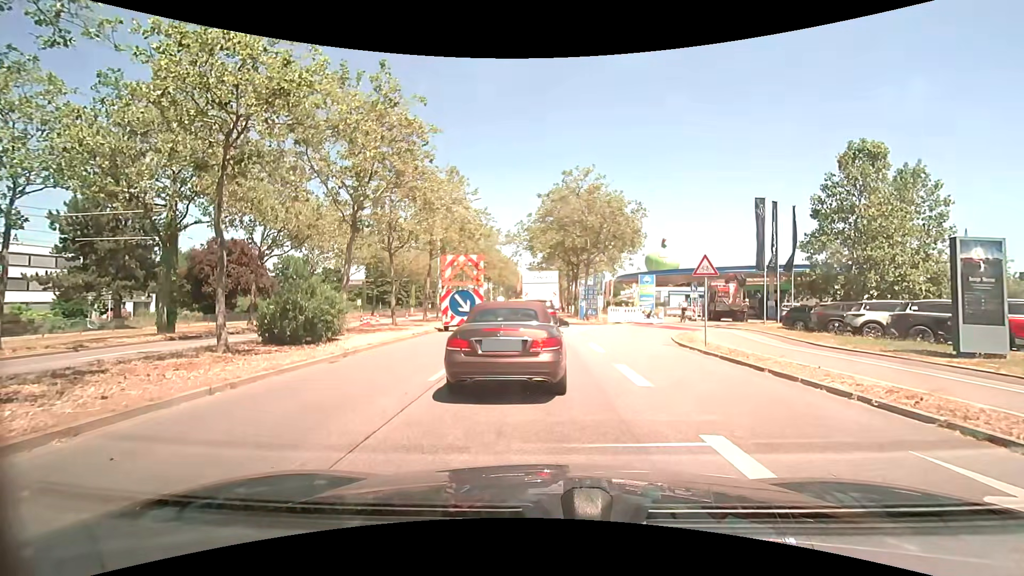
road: primary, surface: asphalt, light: Day
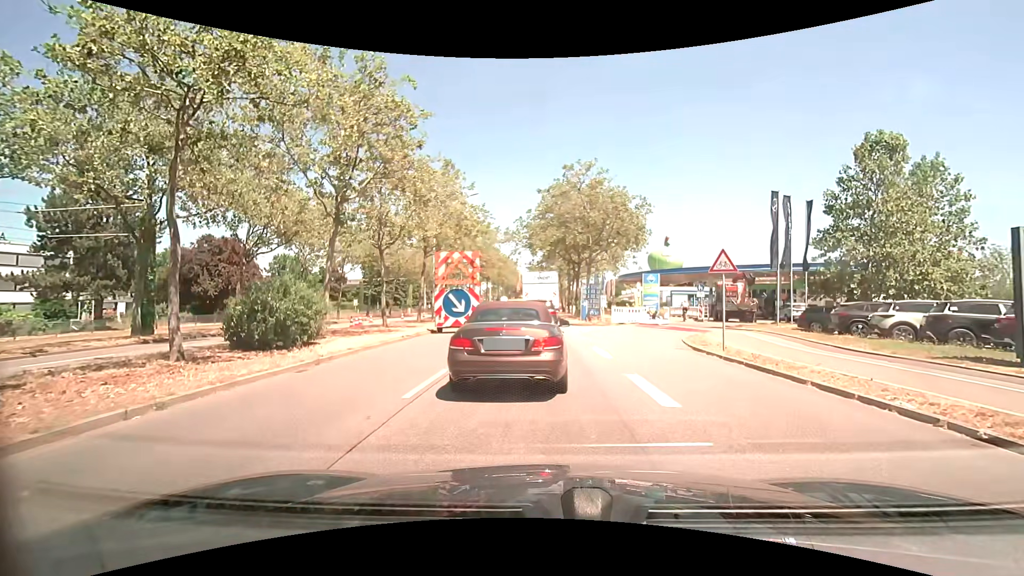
(0.0, +1.7) m; -2°
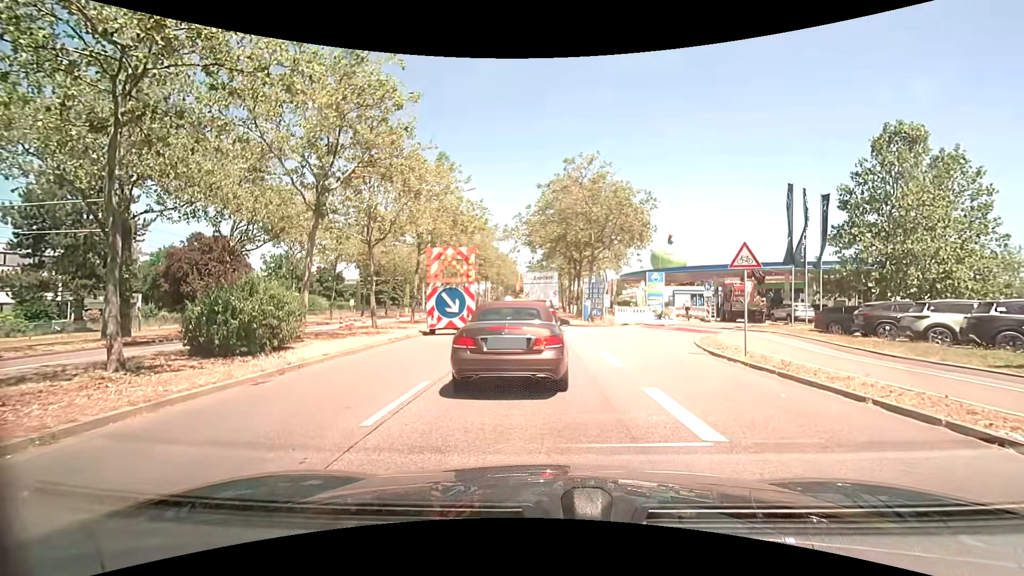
(0.0, +1.6) m; +2°
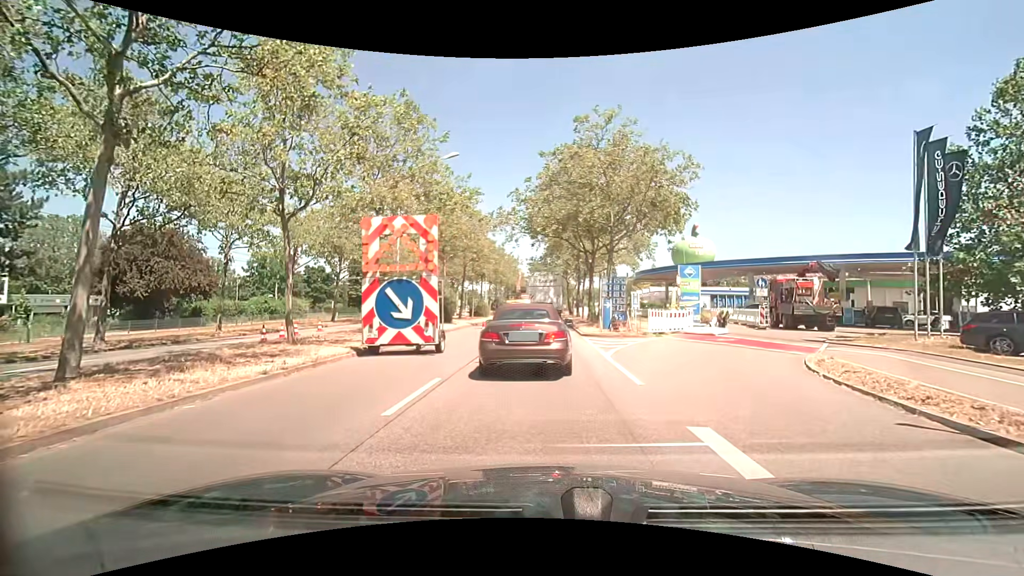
(-0.2, +8.6) m; -2°
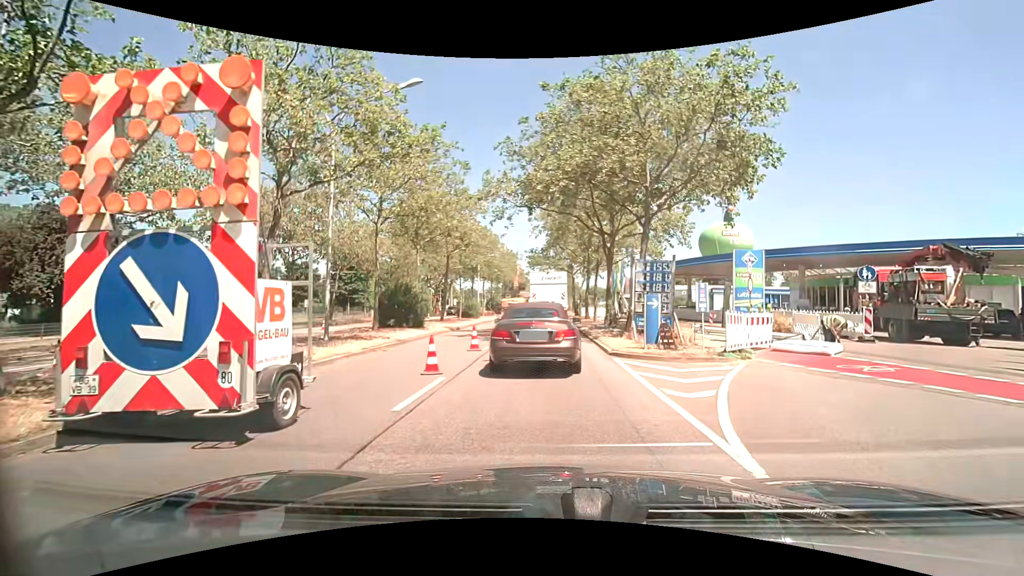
(0.0, +9.1) m; 0°
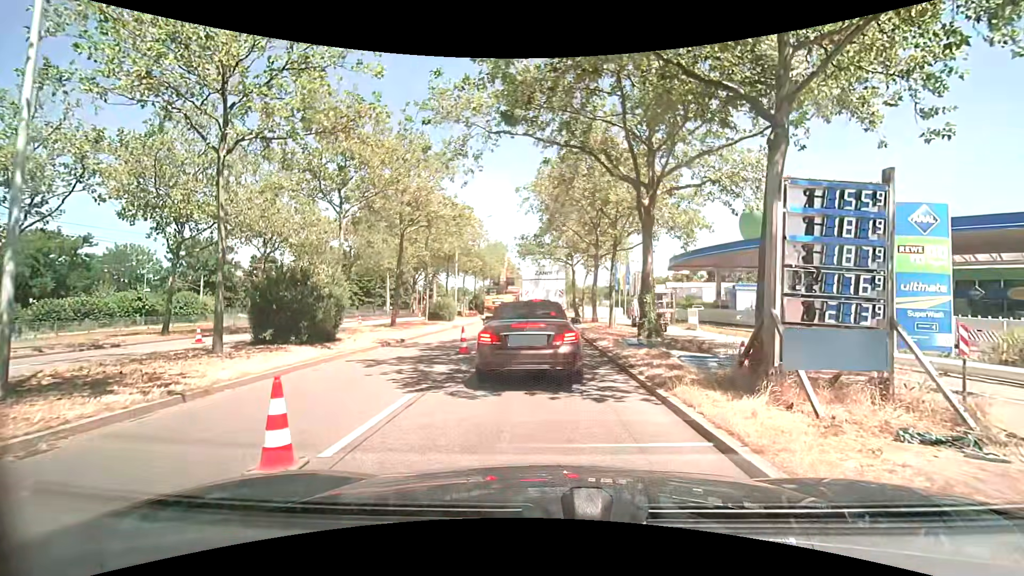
(0.0, +10.9) m; 0°
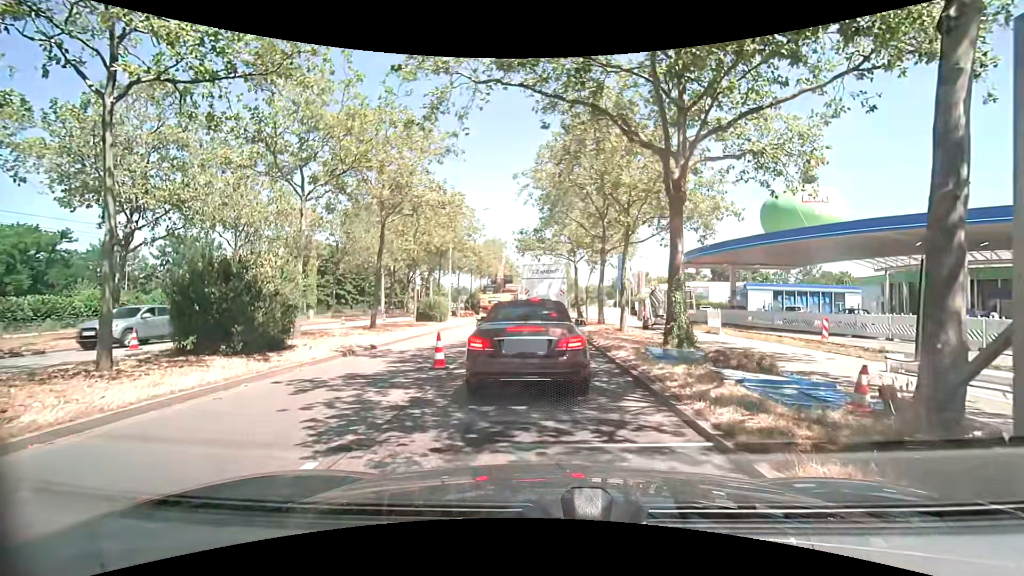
(0.0, +3.2) m; +1°
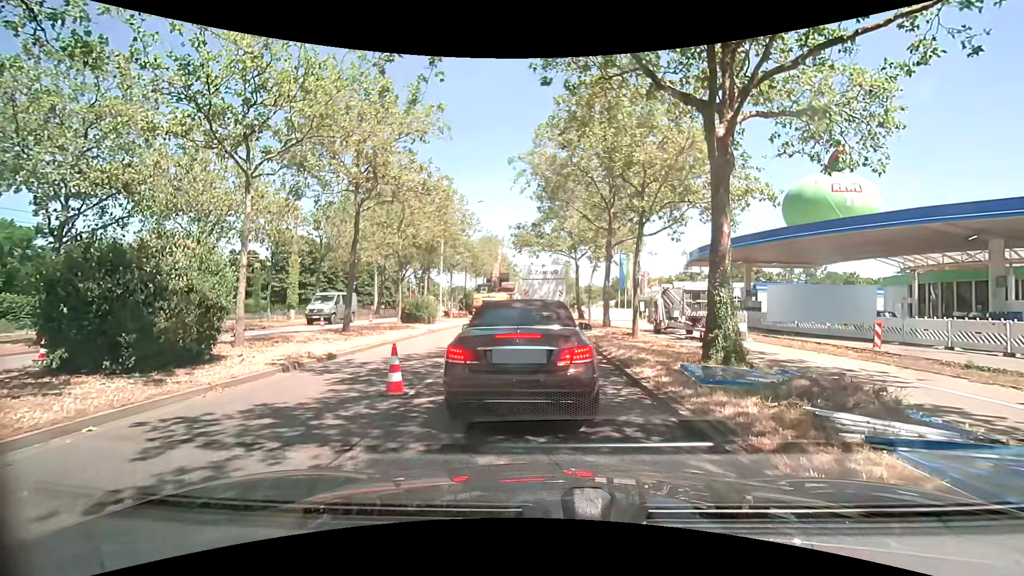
(-0.1, +2.9) m; -1°
